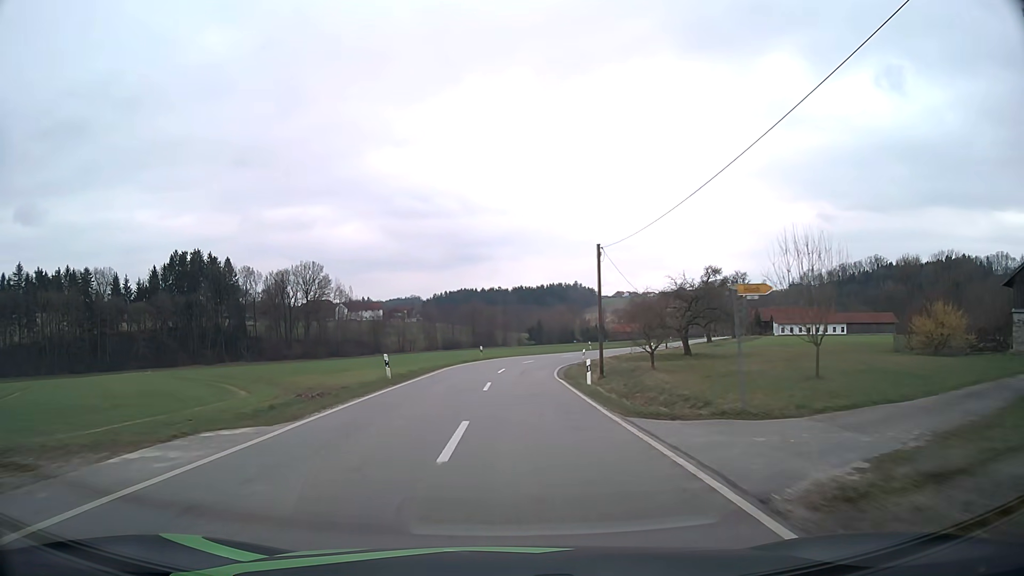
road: tertiary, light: Day
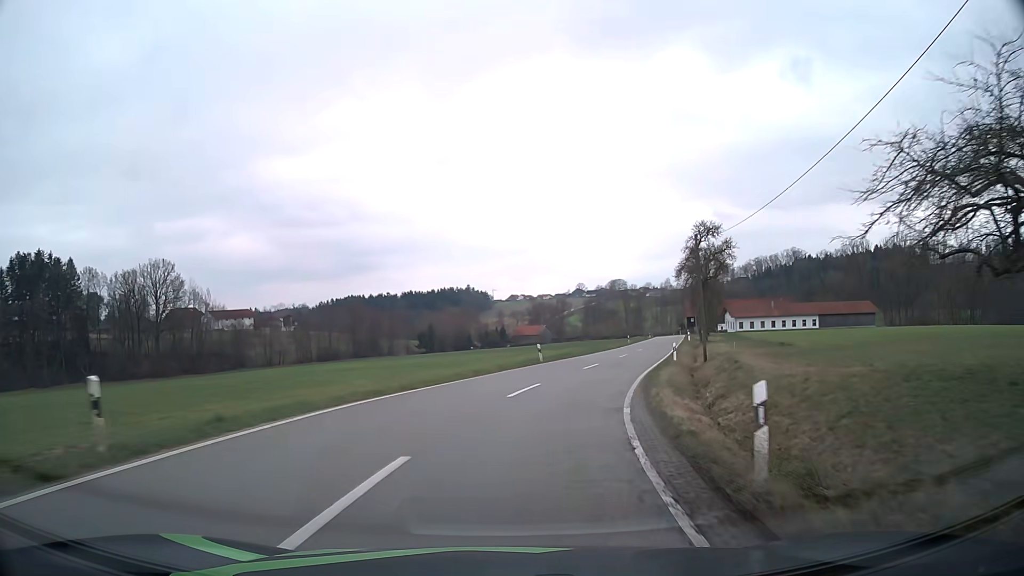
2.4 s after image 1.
(+1.6, +40.1) m; +8°
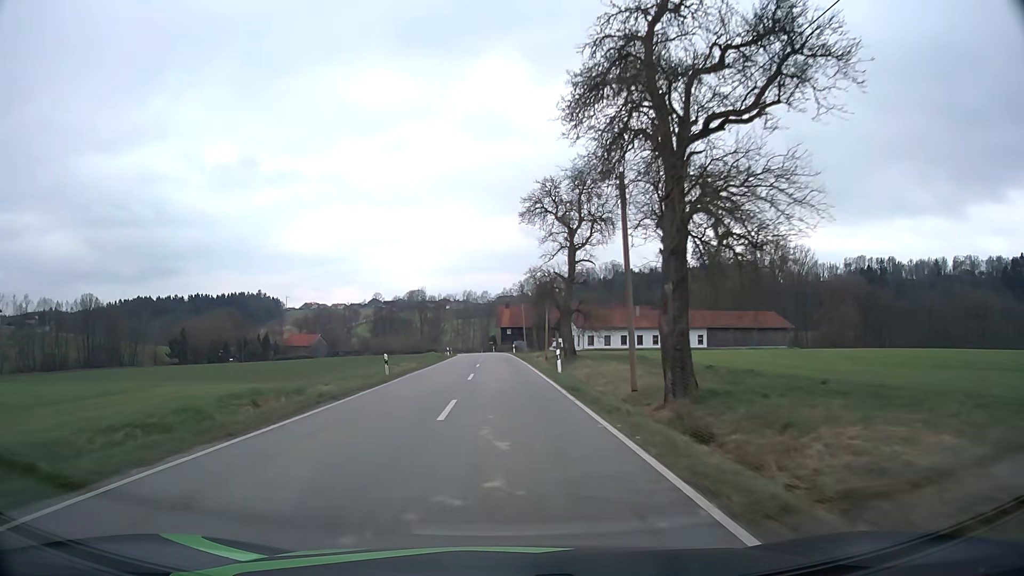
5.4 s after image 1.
(+11.3, +50.9) m; +18°
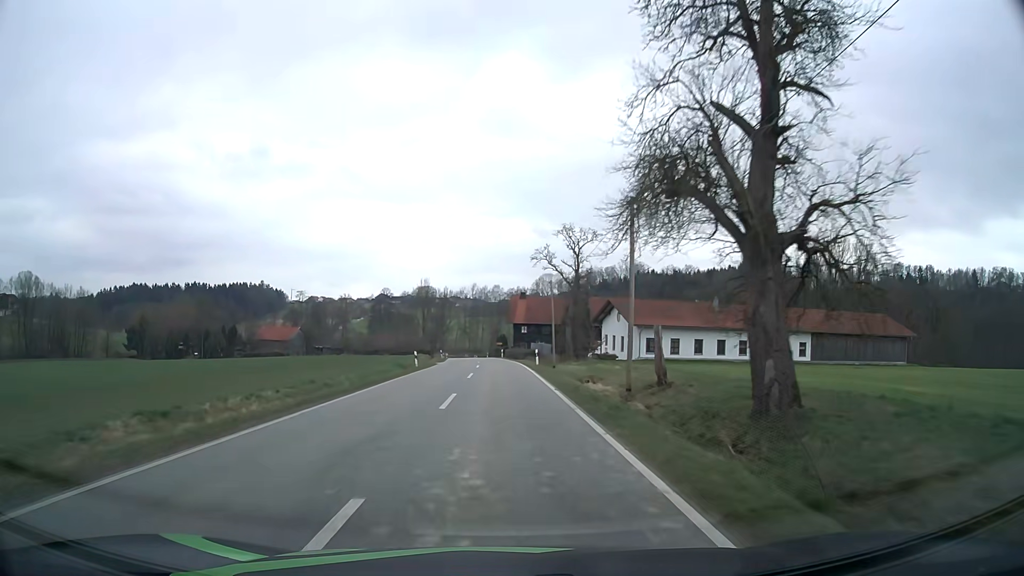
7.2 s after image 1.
(-0.2, +34.3) m; -1°
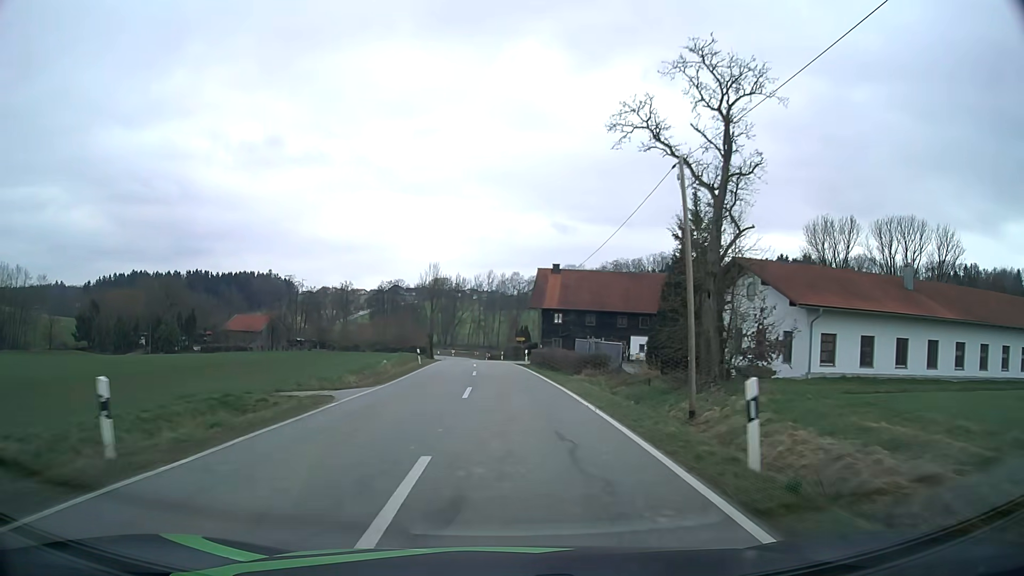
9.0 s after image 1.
(-0.4, +33.7) m; -1°
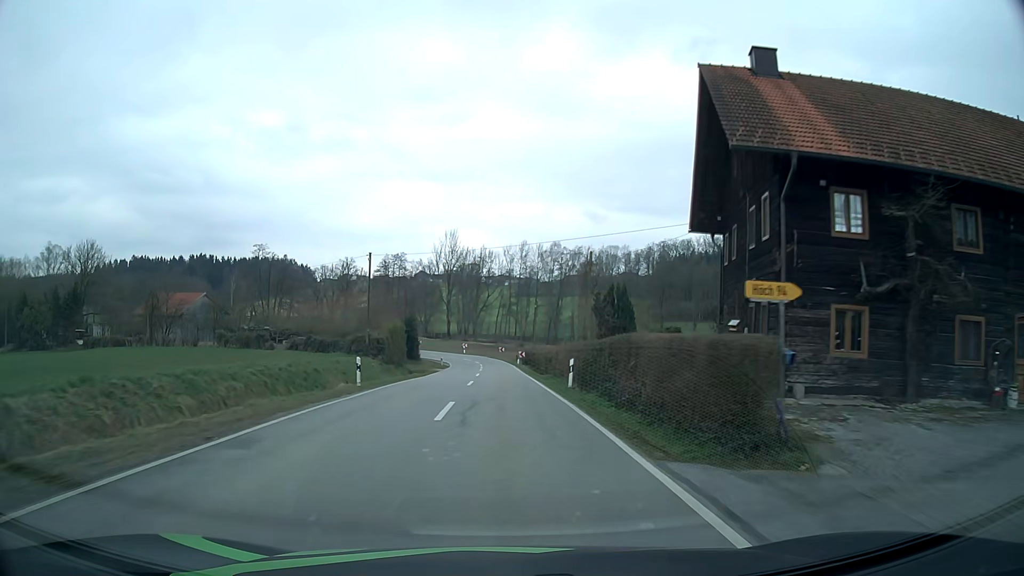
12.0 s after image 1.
(-1.3, +52.2) m; -3°
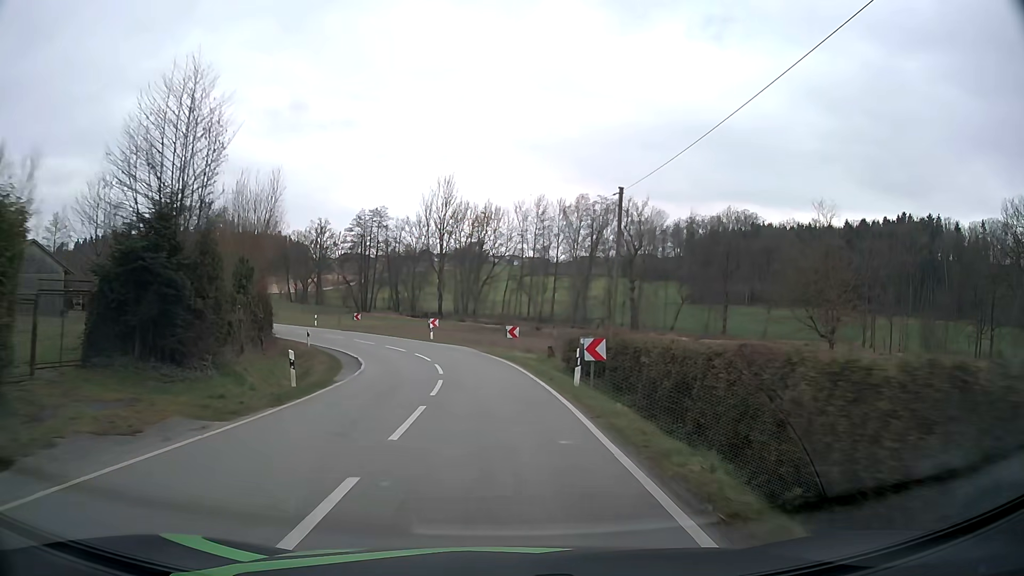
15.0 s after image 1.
(-0.3, +44.8) m; -1°
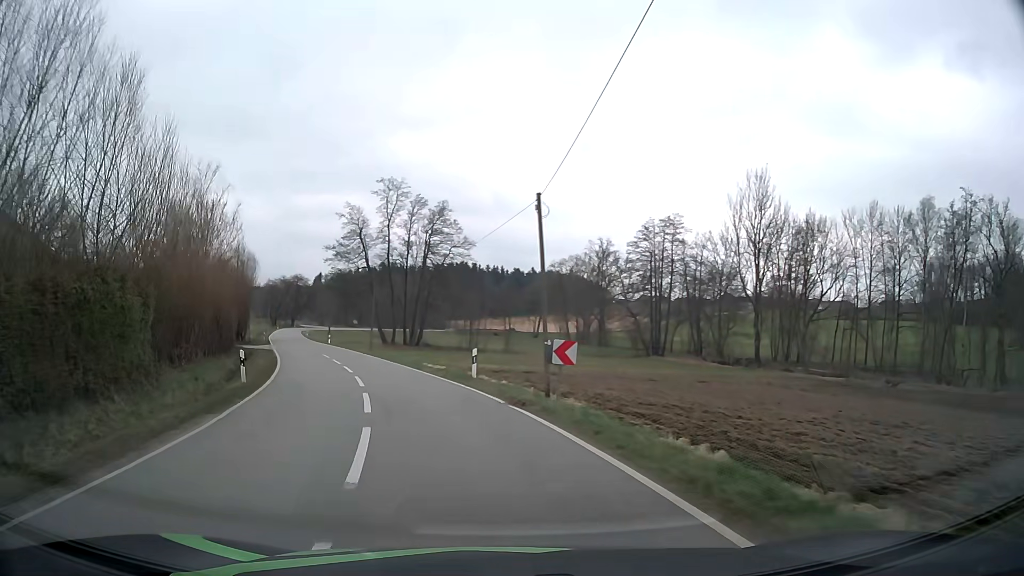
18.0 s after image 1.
(-5.3, +37.3) m; -25°
(-1, +10) (-3, +20) (-6, +29) (-9, +39) (-13, +48) (-16, +57) (-20, +67) (-24, +76) (-27, +85) (-31, +95) m
